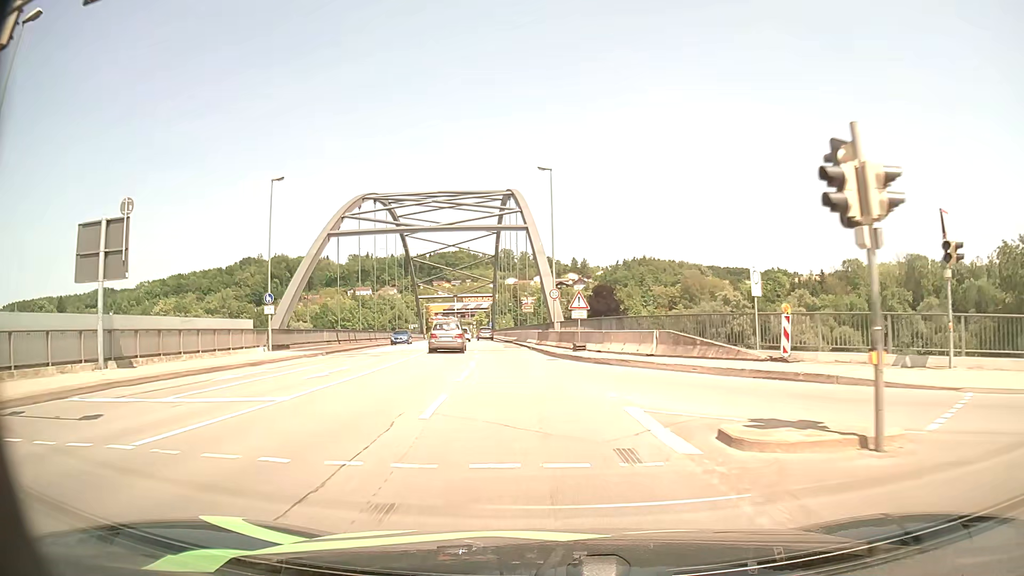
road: primary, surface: asphalt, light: Day
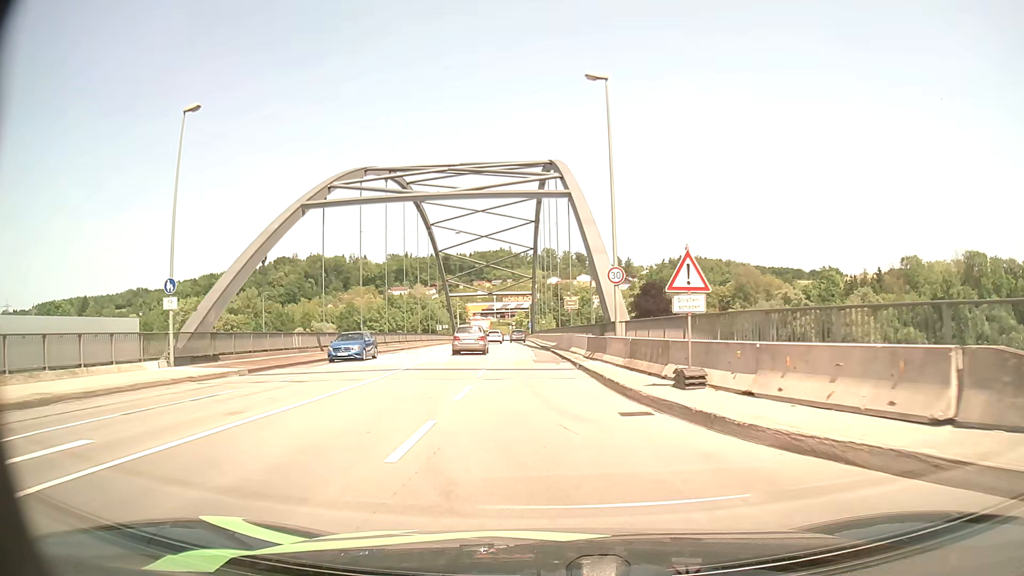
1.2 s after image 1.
(-0.5, +15.1) m; -4°
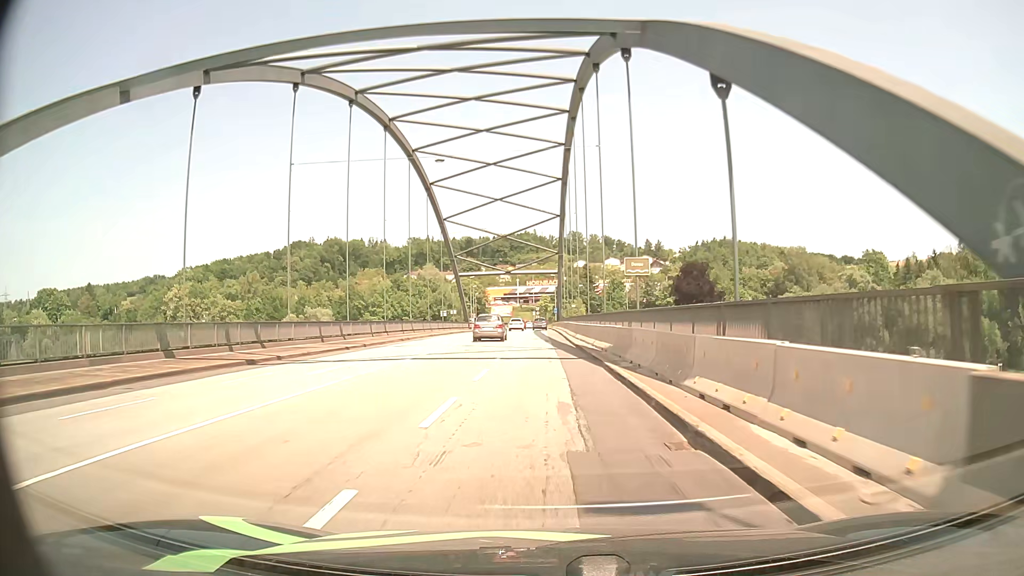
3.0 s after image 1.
(-0.7, +22.8) m; -2°
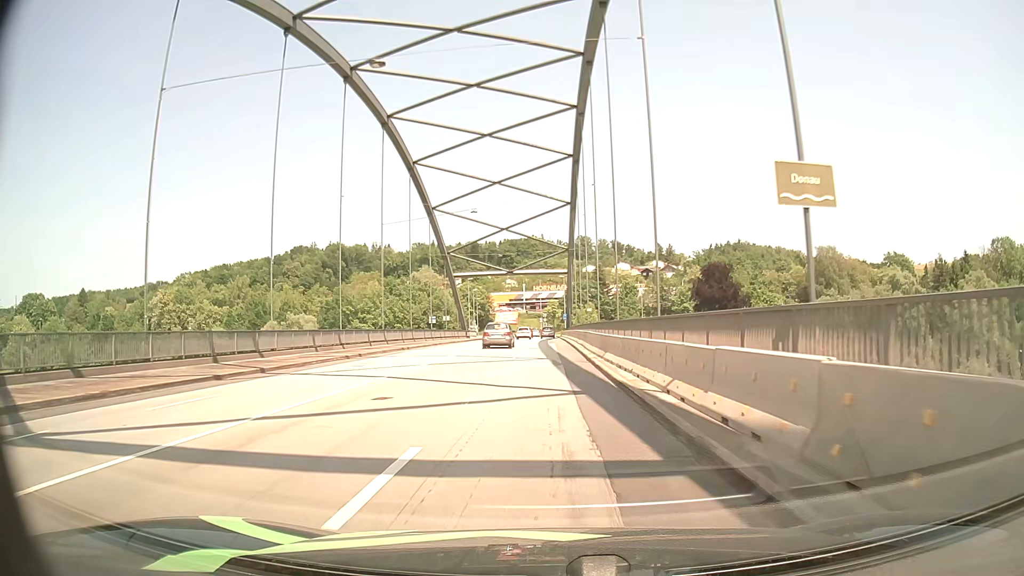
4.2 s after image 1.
(-0.1, +15.5) m; 0°
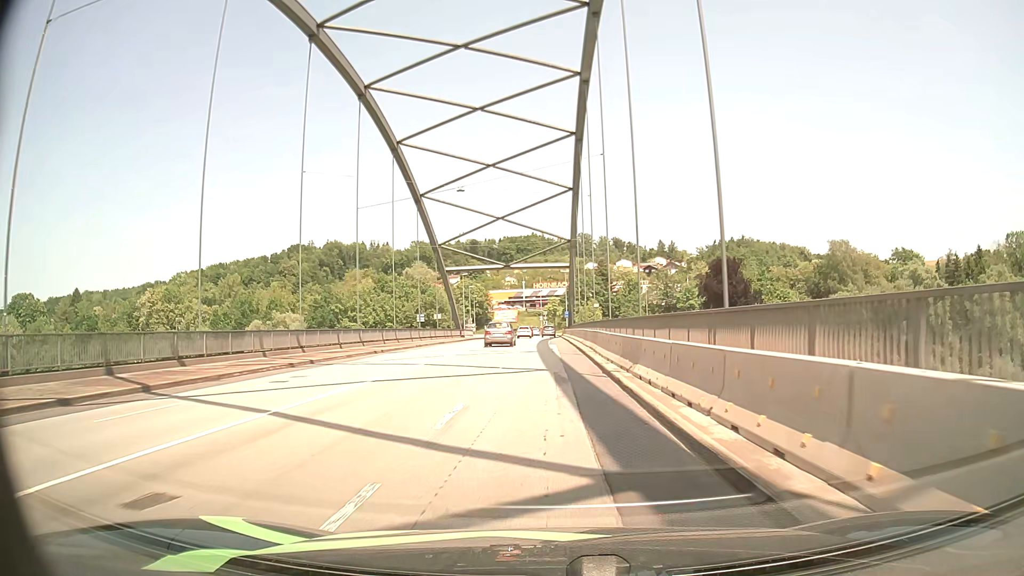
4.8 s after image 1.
(-0.1, +7.8) m; -1°
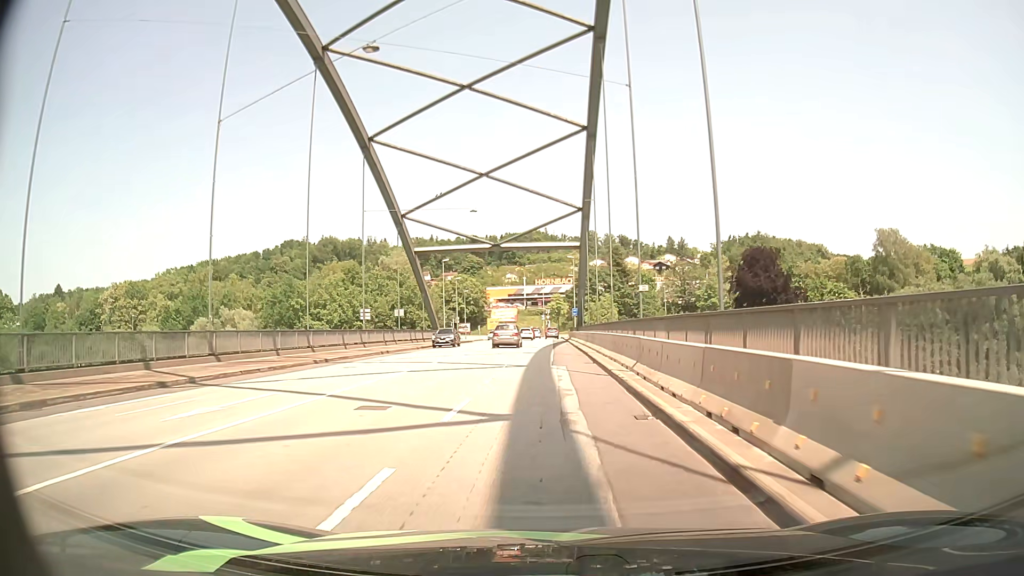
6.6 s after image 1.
(0.0, +23.4) m; -1°
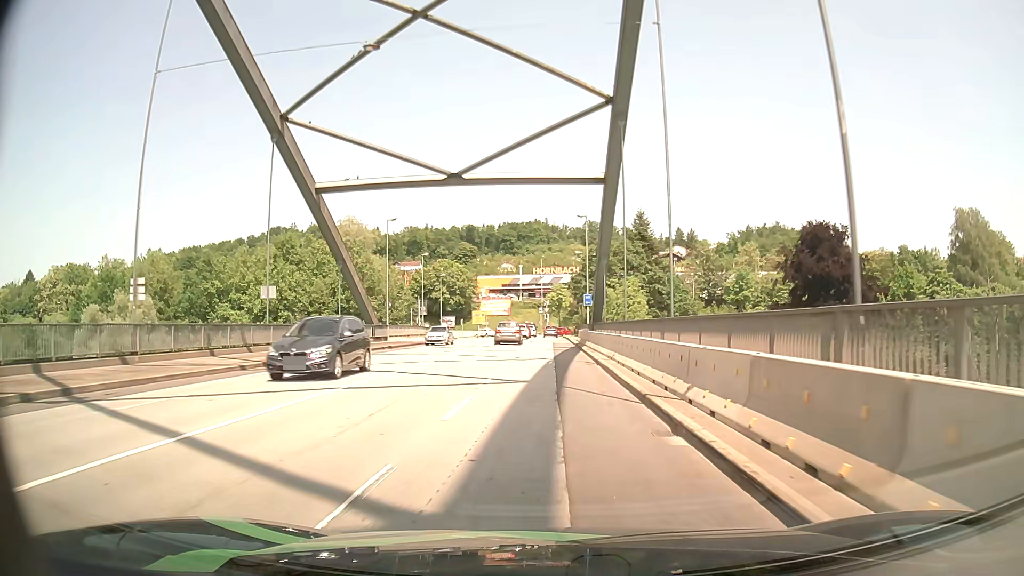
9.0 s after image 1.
(+0.2, +30.0) m; 0°
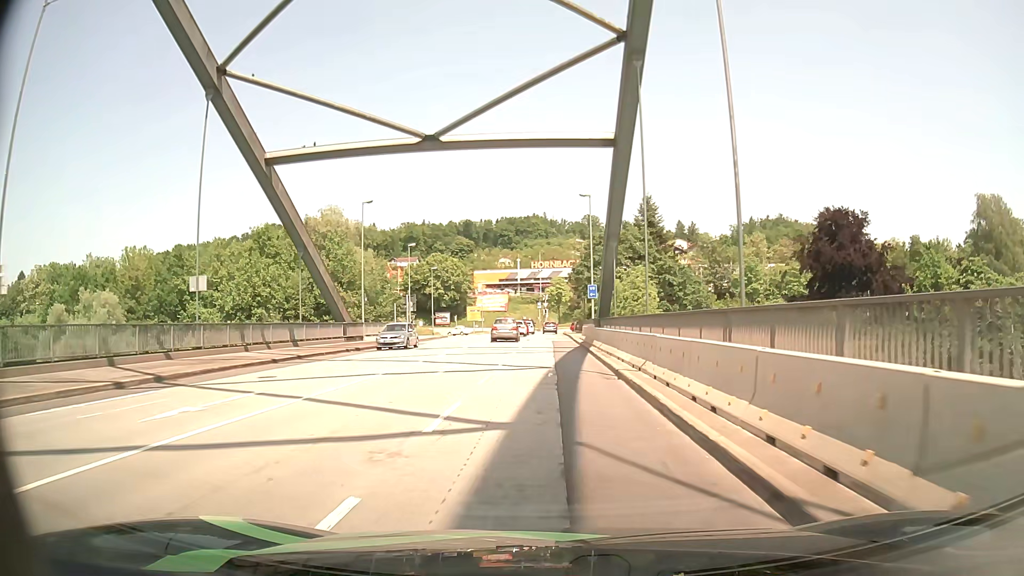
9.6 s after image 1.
(0.0, +7.2) m; 0°
(0, +10) (0, +20) (0, +30) (0, +40) (0, +50) (0, +60) (0, +70) (+1, +80) (+1, +90) (+2, +100) m
